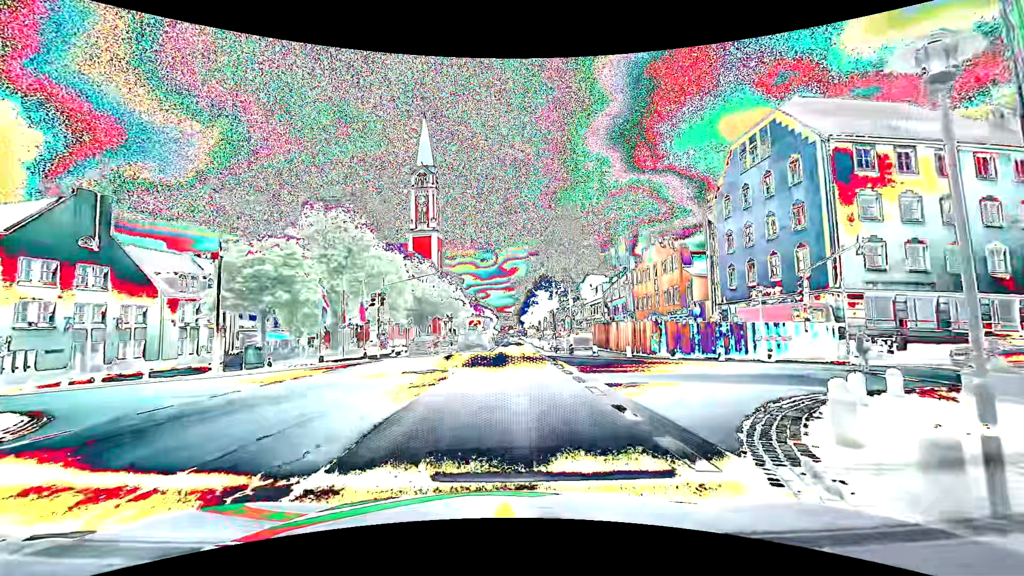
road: primary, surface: asphalt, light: Day
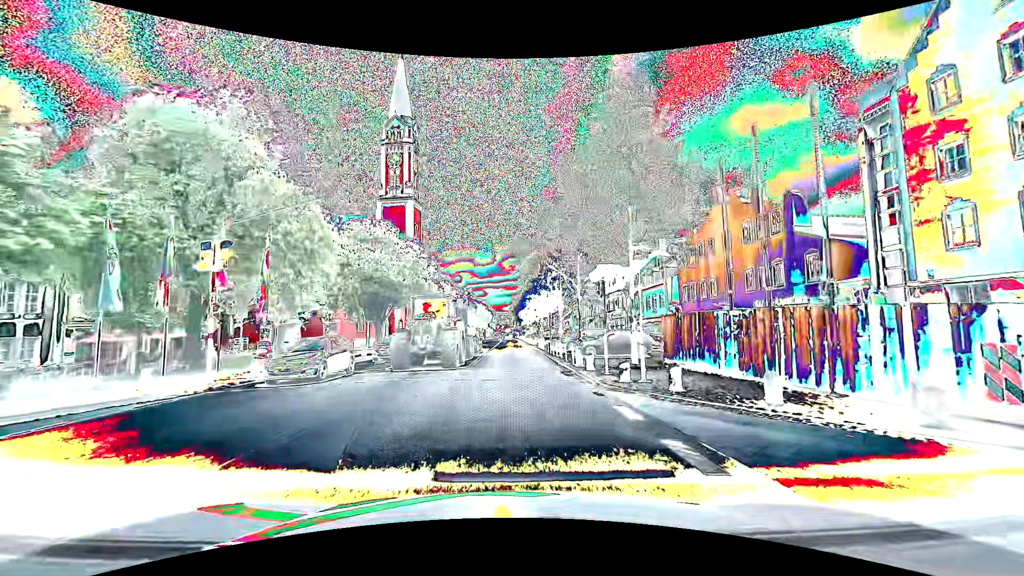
(+0.3, +21.7) m; +1°
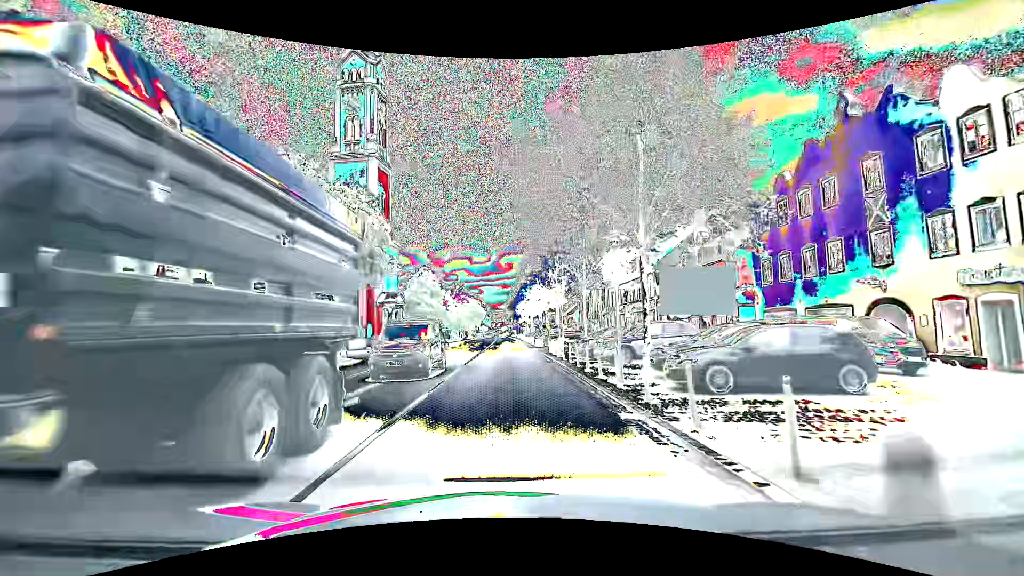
(+0.1, +17.3) m; 0°
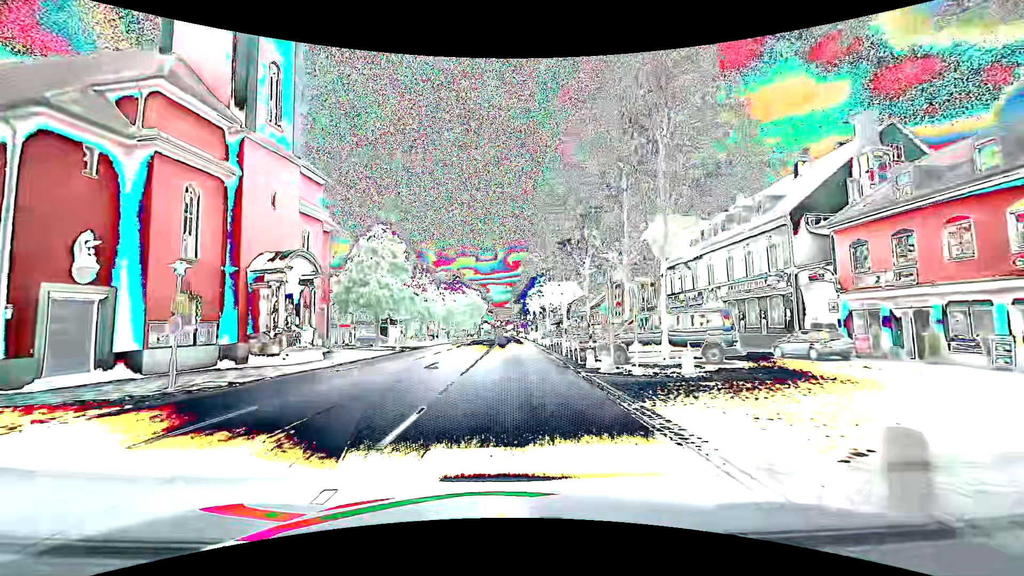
(-0.3, +27.9) m; -1°
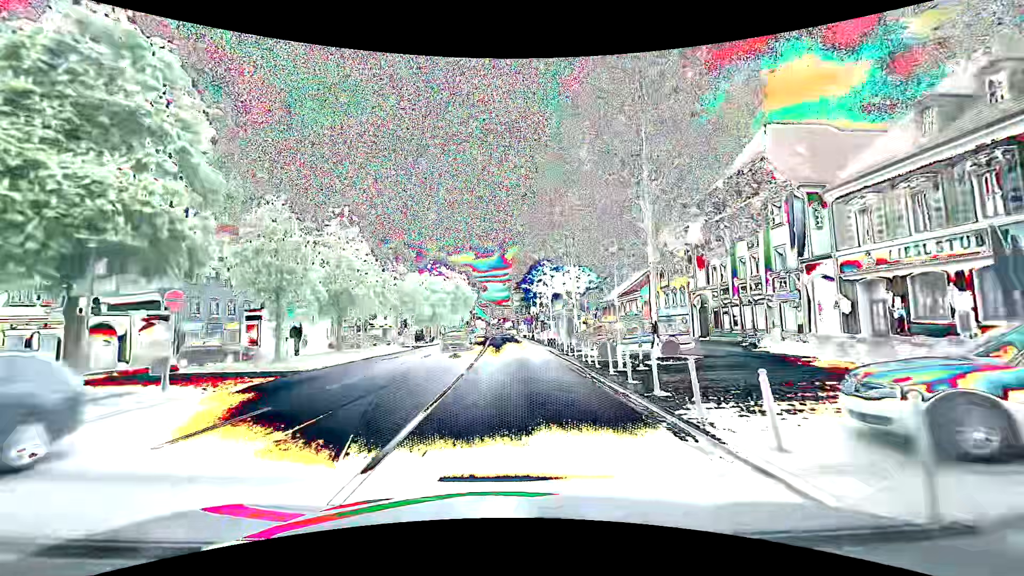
(+0.3, +30.3) m; +1°
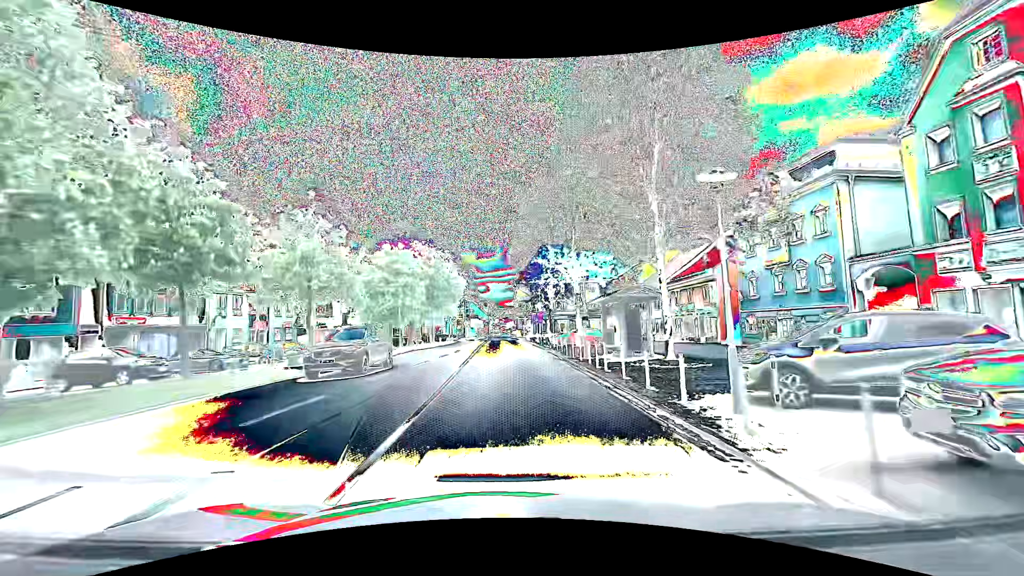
(-0.1, +22.8) m; -1°
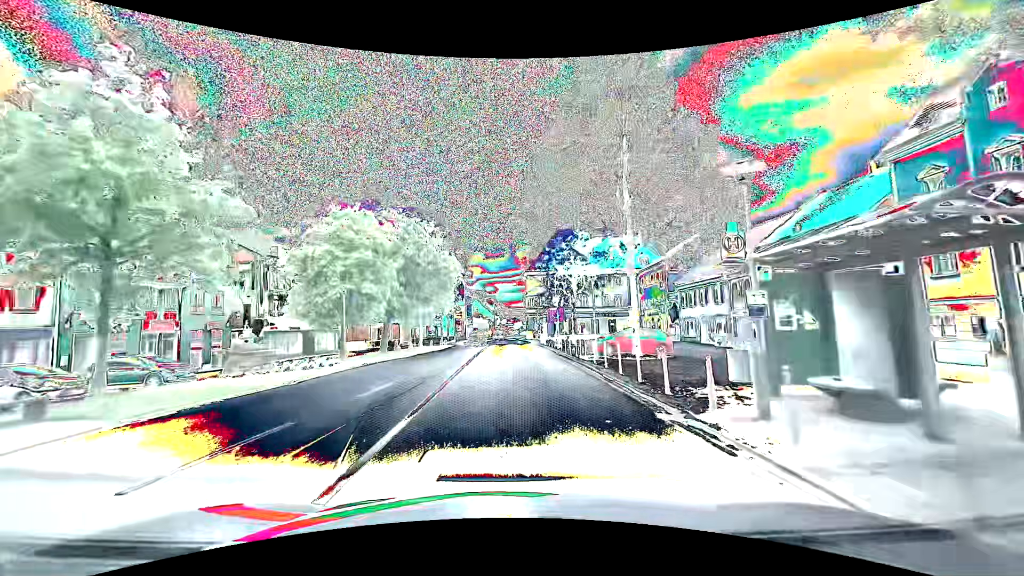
(0.0, +15.2) m; -1°
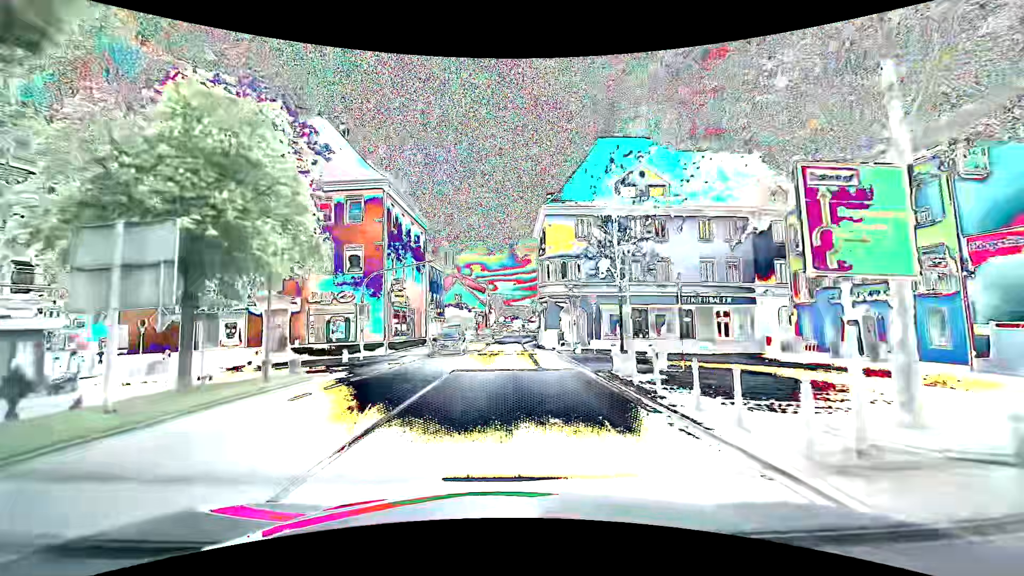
(+0.1, +38.0) m; 0°
(0, +10) (0, +20) (0, +30) (0, +40) (0, +50) (+1, +60) (+1, +70) (+2, +80) (+2, +90) (+3, +100) m
